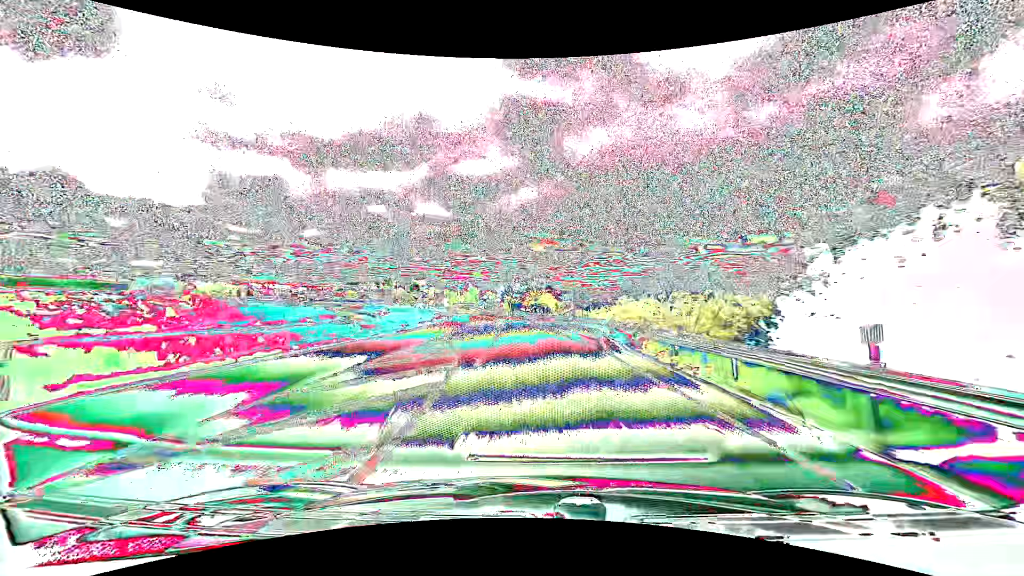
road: primary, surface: asphalt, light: Day
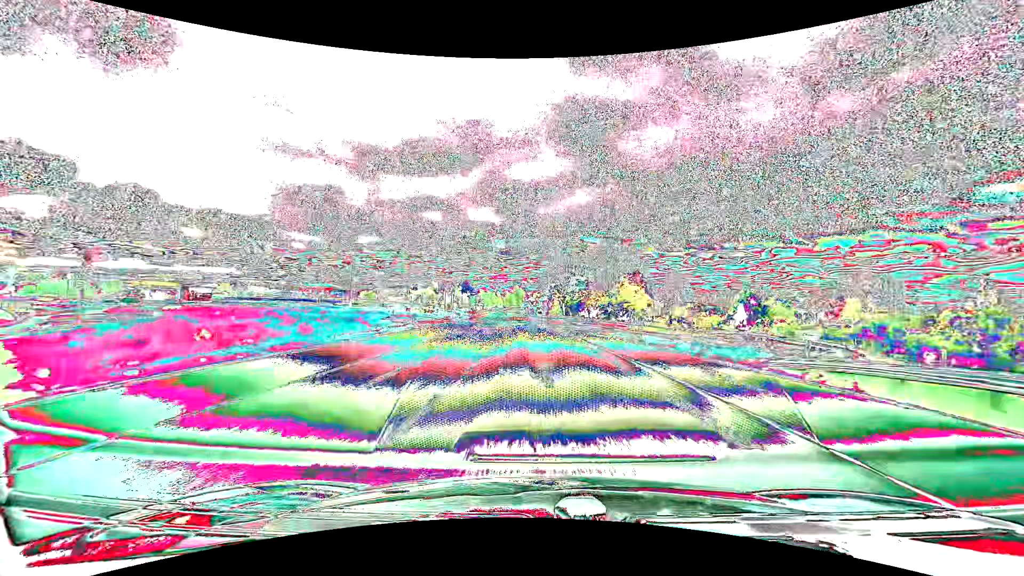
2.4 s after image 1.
(-3.5, +60.9) m; -6°
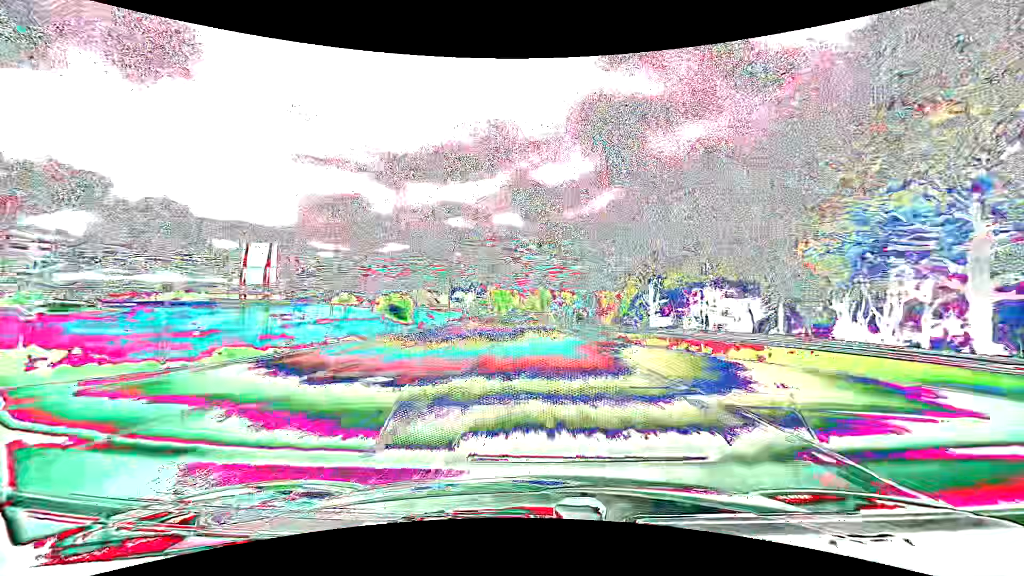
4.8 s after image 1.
(-1.9, +60.5) m; -3°
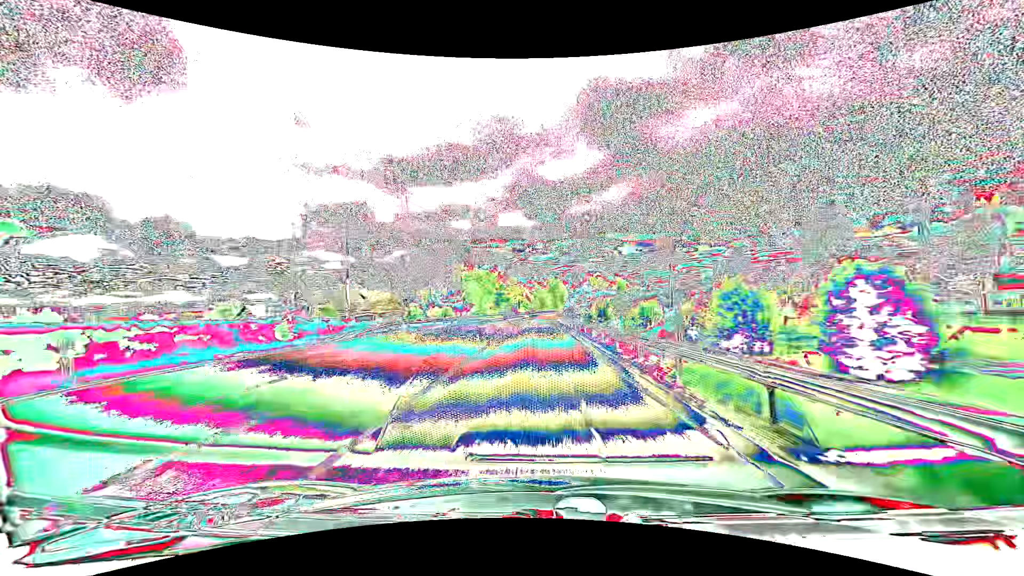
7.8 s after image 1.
(-1.3, +75.2) m; -1°
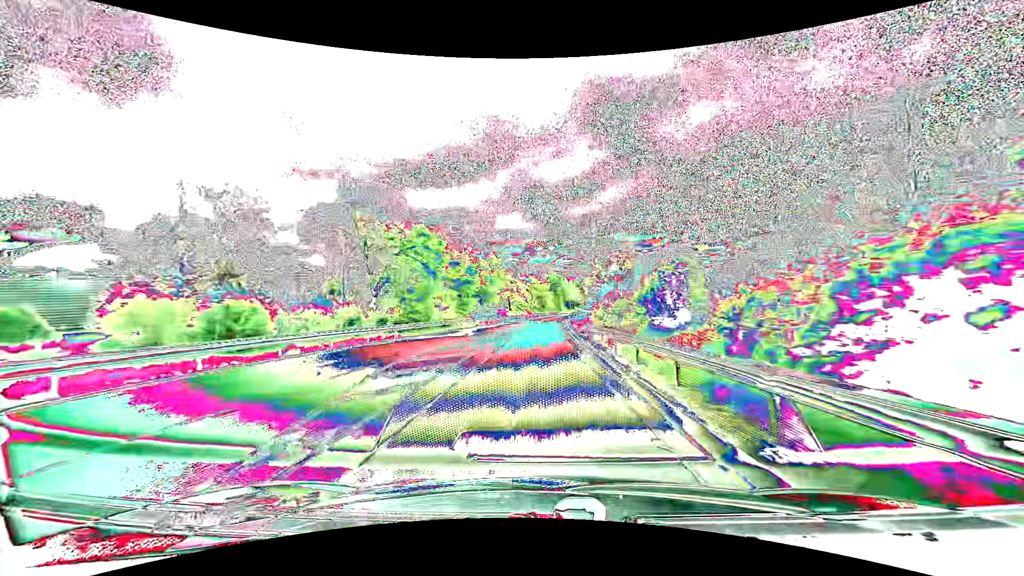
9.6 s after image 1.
(+0.1, +44.9) m; 0°
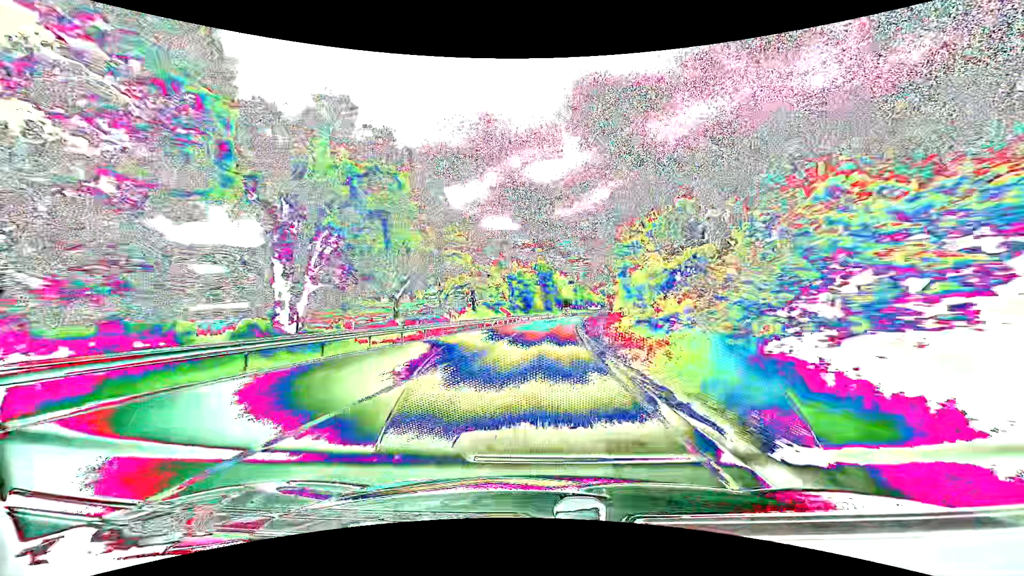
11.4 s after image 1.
(+0.4, +45.0) m; +1°
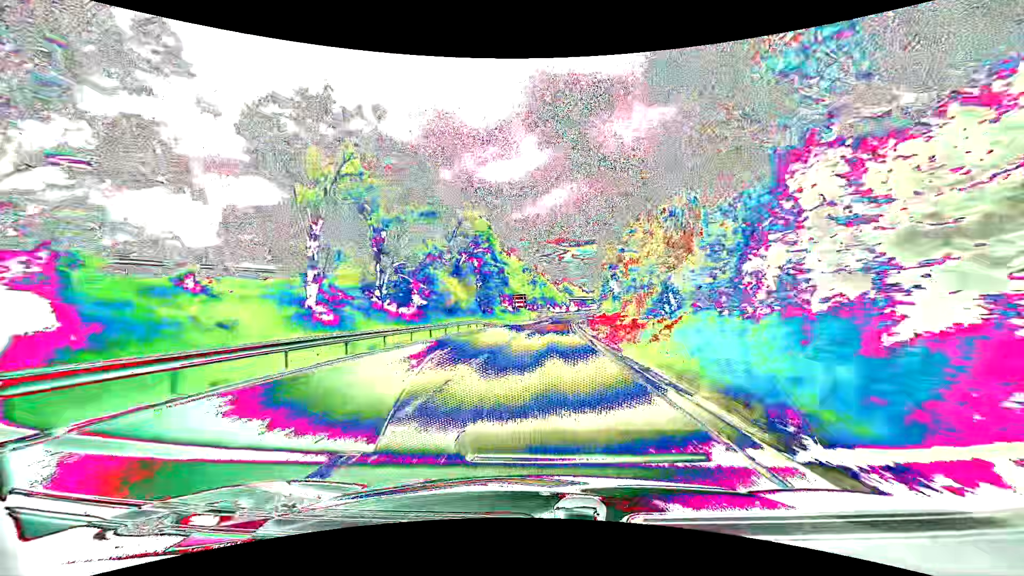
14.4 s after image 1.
(+3.9, +75.0) m; +5°
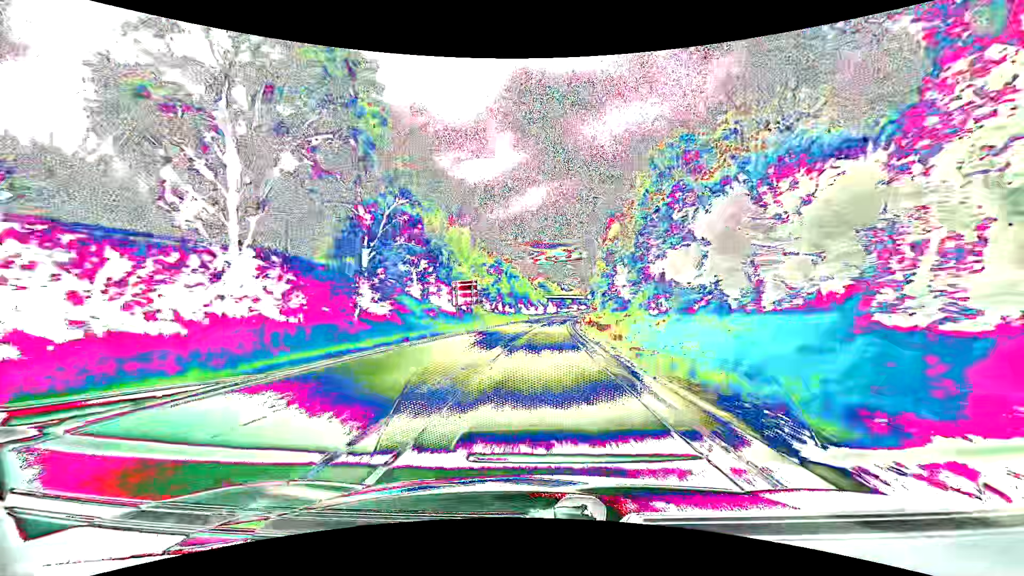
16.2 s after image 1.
(+1.2, +45.7) m; +3°
(0, +10) (0, +20) (0, +30) (+1, +40) (+1, +50) (+2, +60) (+2, +70) (+3, +80) (+4, +90) (+5, +100) m
